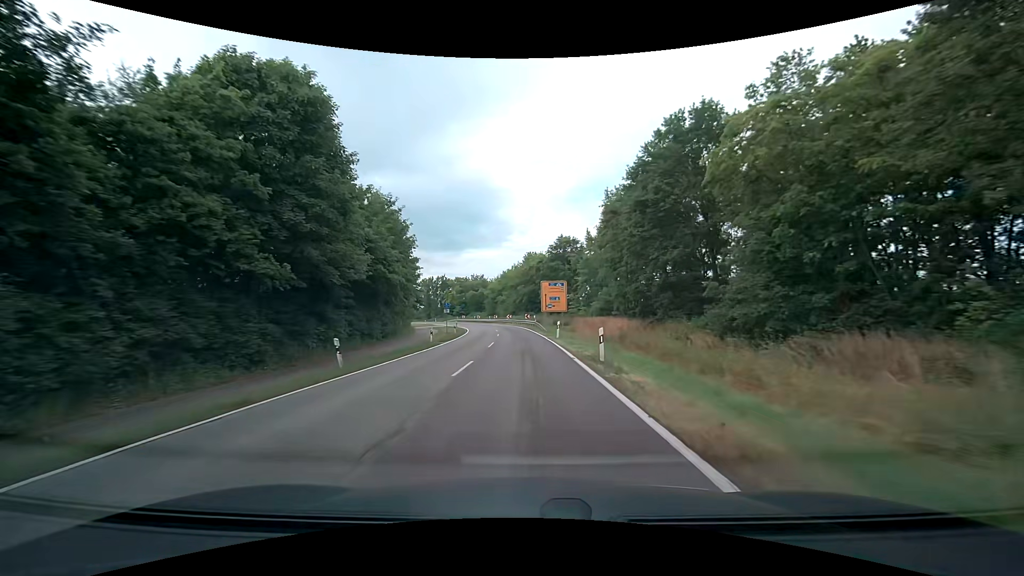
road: tertiary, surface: asphalt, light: Day
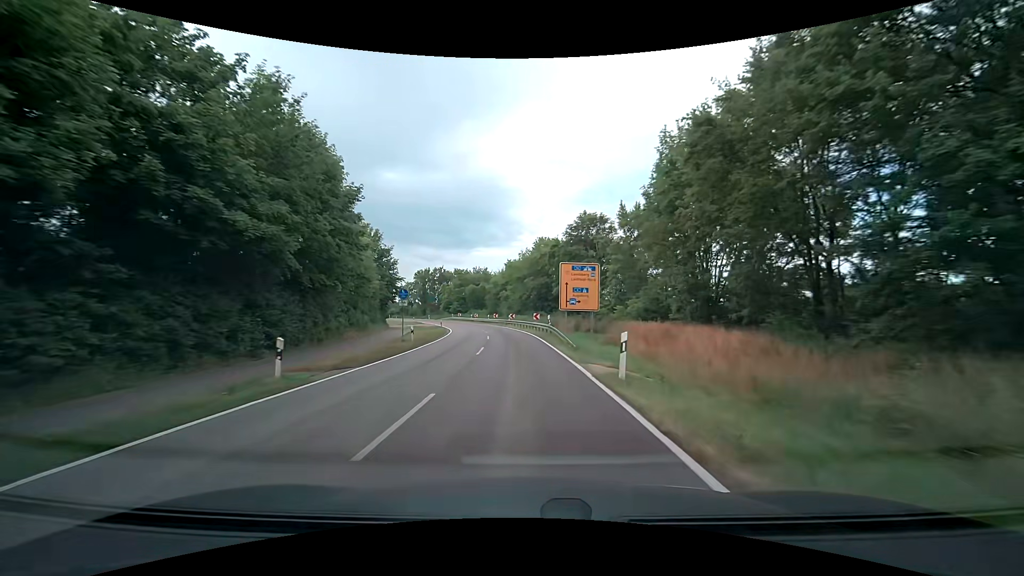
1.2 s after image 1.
(0.0, +18.3) m; 0°
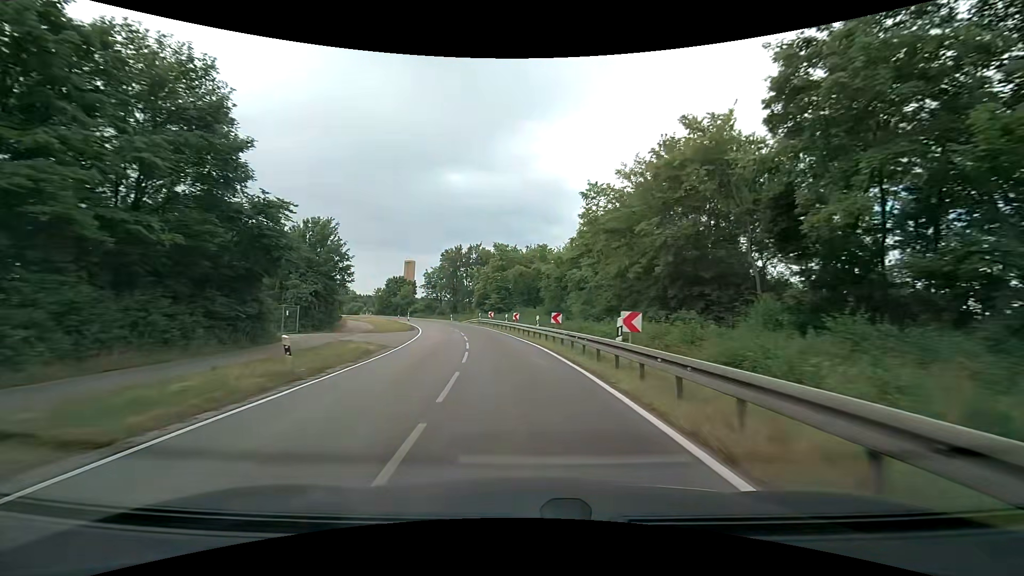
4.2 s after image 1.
(-2.6, +43.6) m; -7°
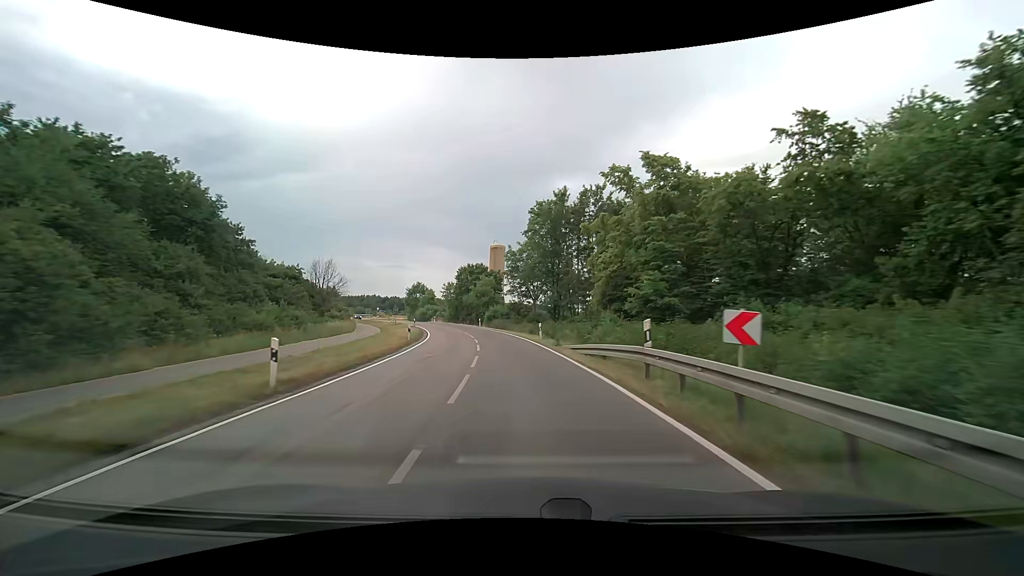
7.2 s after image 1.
(-4.9, +42.8) m; -13°
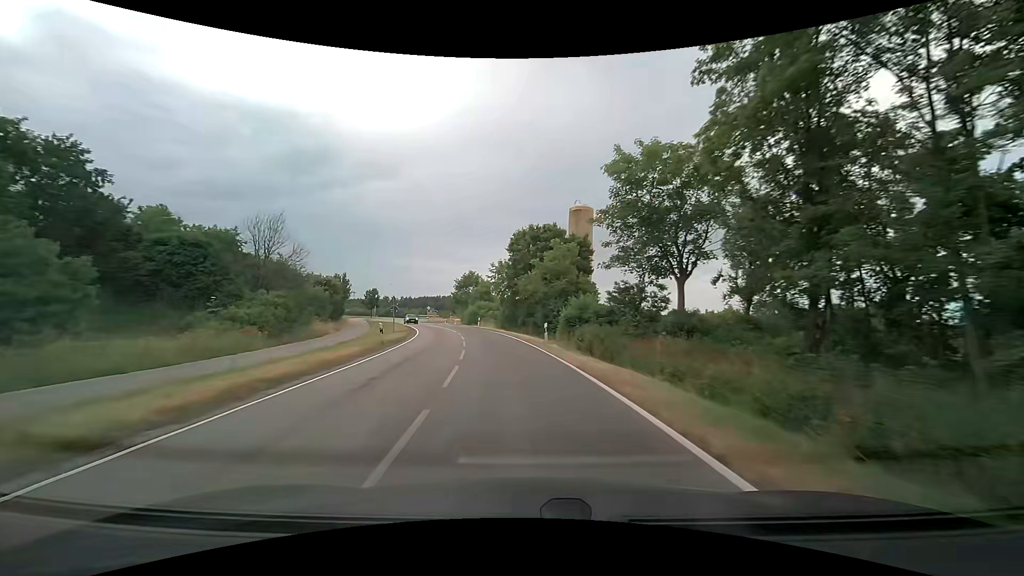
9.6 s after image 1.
(-2.4, +34.8) m; -9°
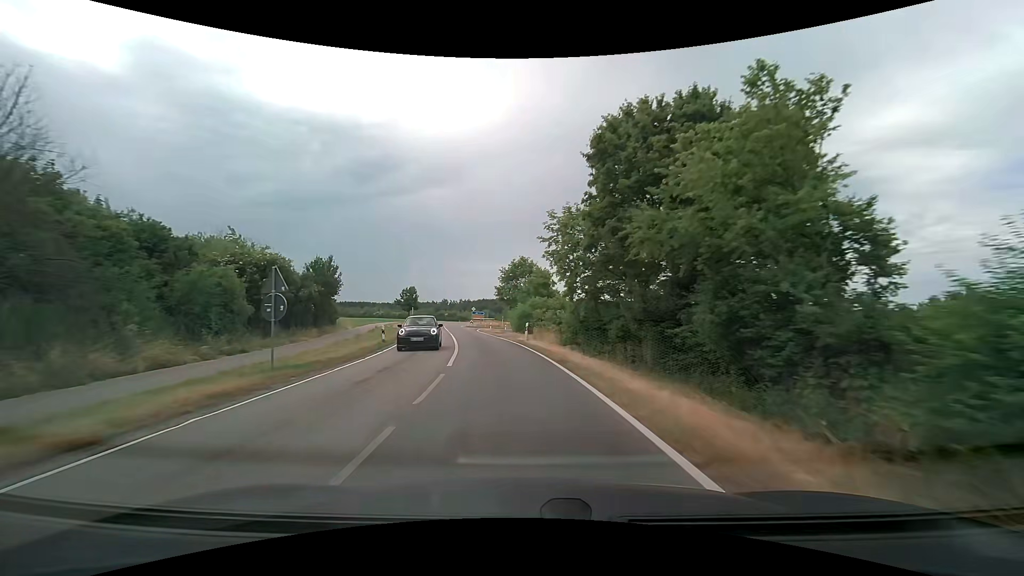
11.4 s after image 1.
(-1.5, +25.8) m; -7°
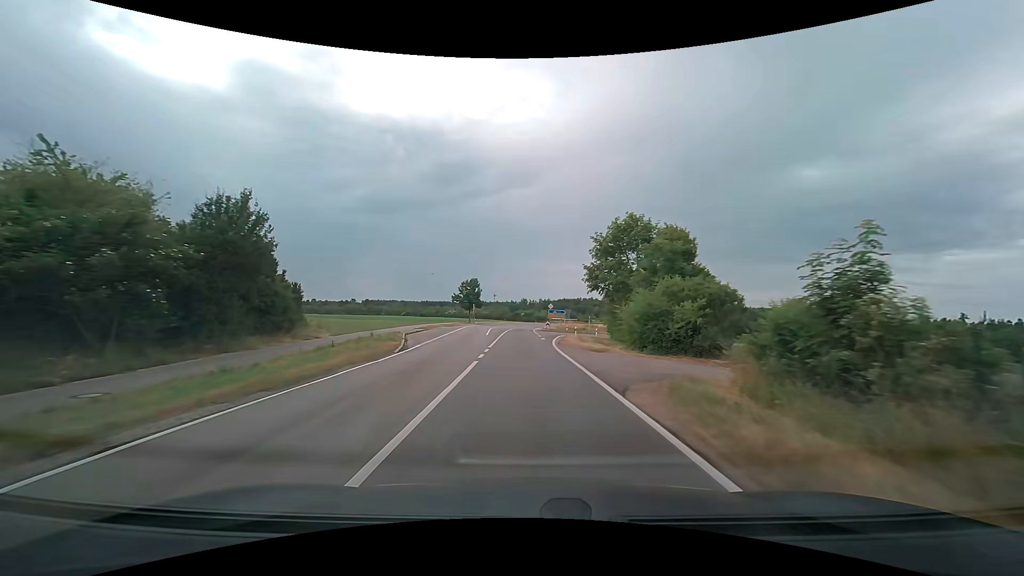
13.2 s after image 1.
(-2.2, +26.7) m; -9°
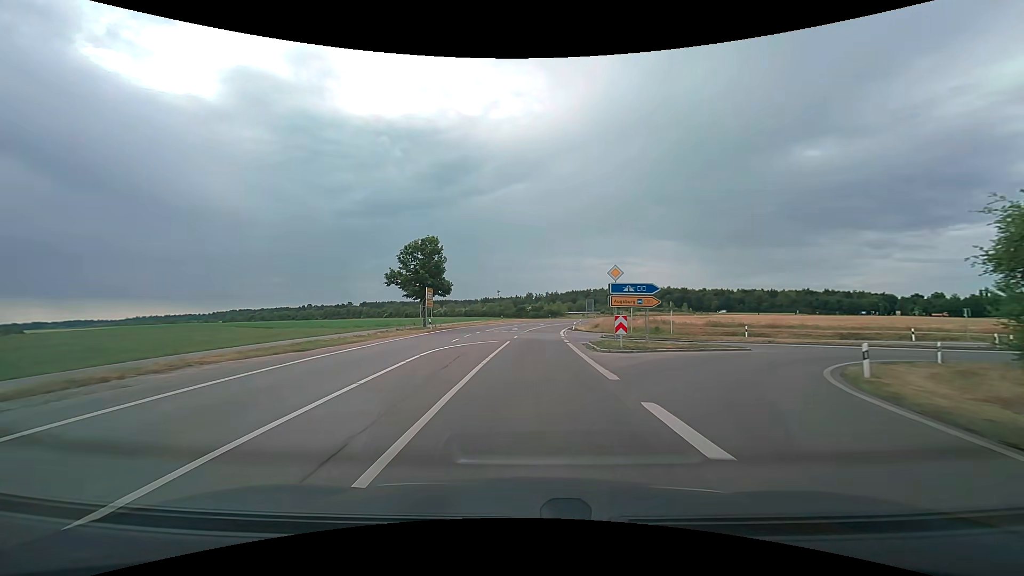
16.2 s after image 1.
(-1.1, +48.2) m; -1°
(0, +10) (0, +20) (0, +30) (+1, +40) (+1, +50) (+2, +60) (+4, +70) (+6, +80) (+8, +89) (+11, +99) m
